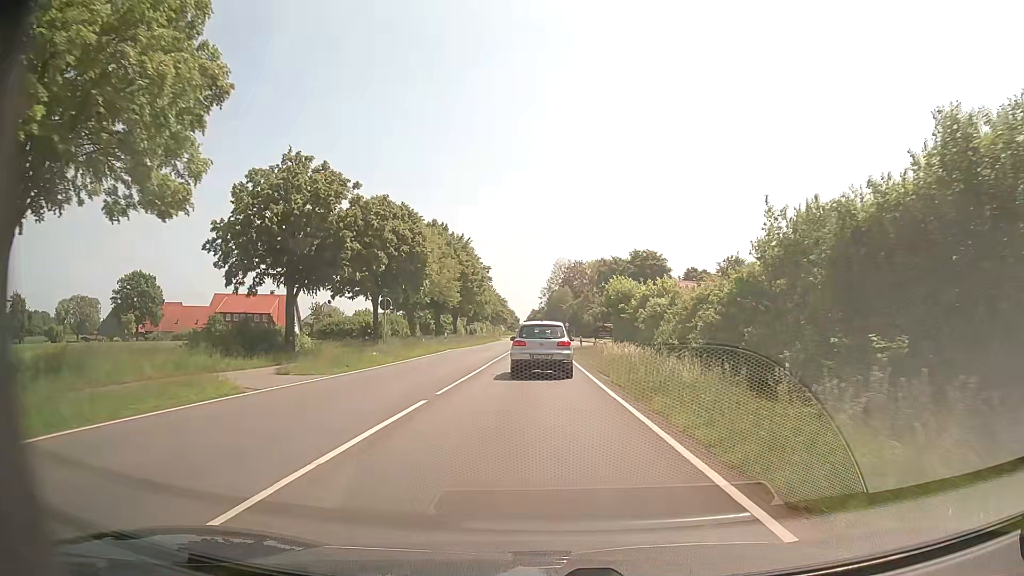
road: primary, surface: asphalt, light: Day
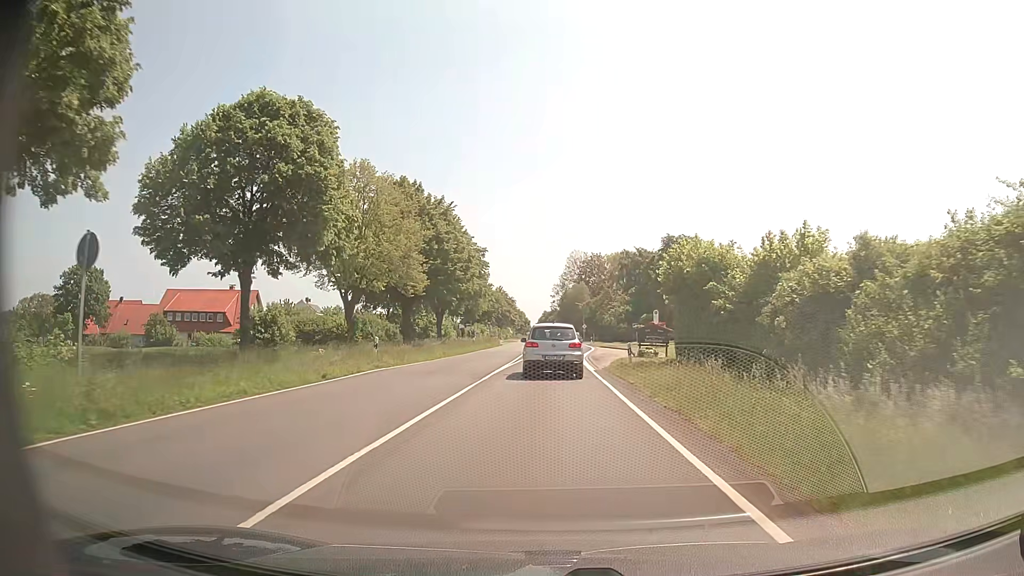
(-0.1, +22.7) m; -1°
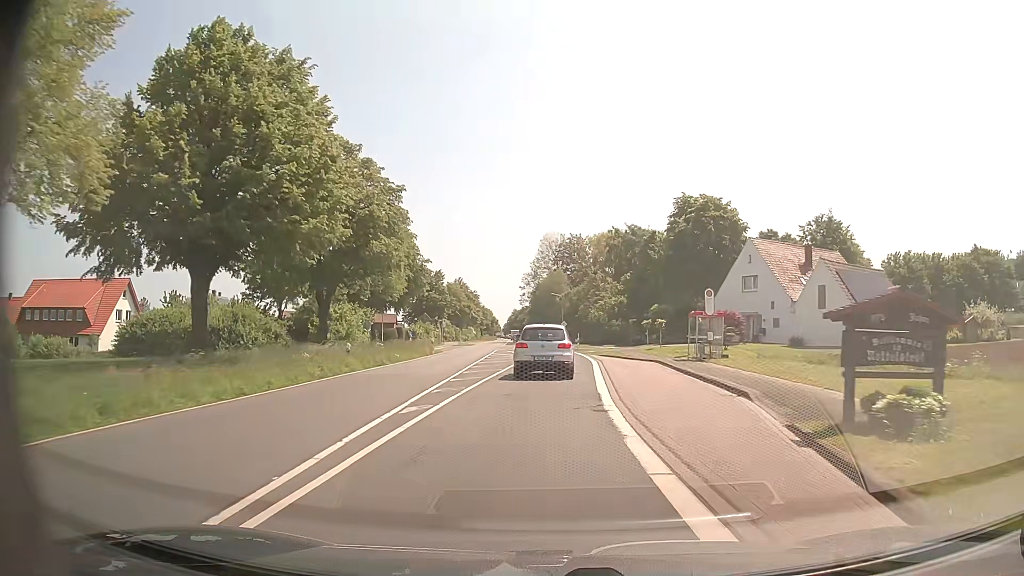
(+0.5, +30.0) m; +2°
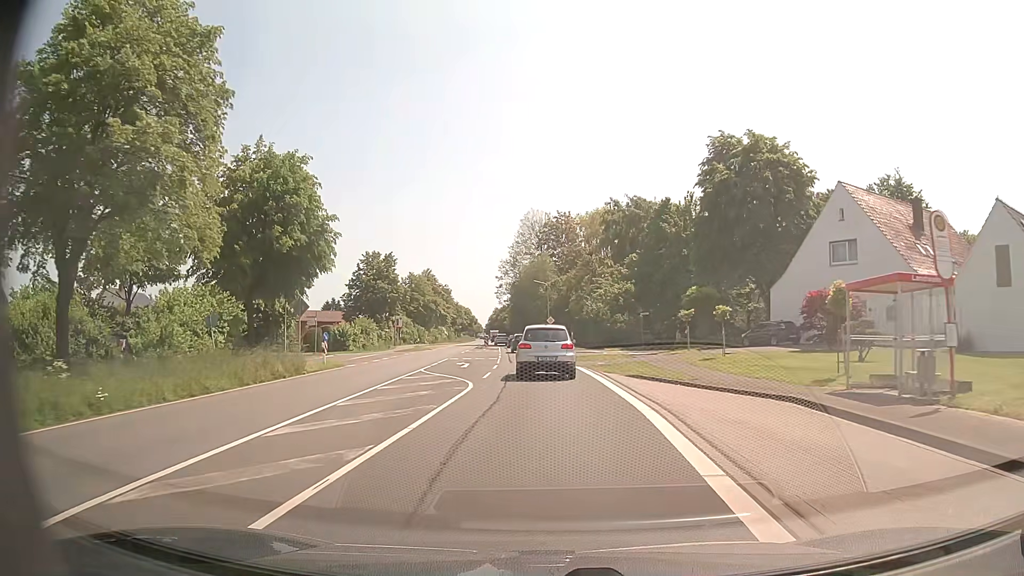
(+0.3, +22.9) m; +1°
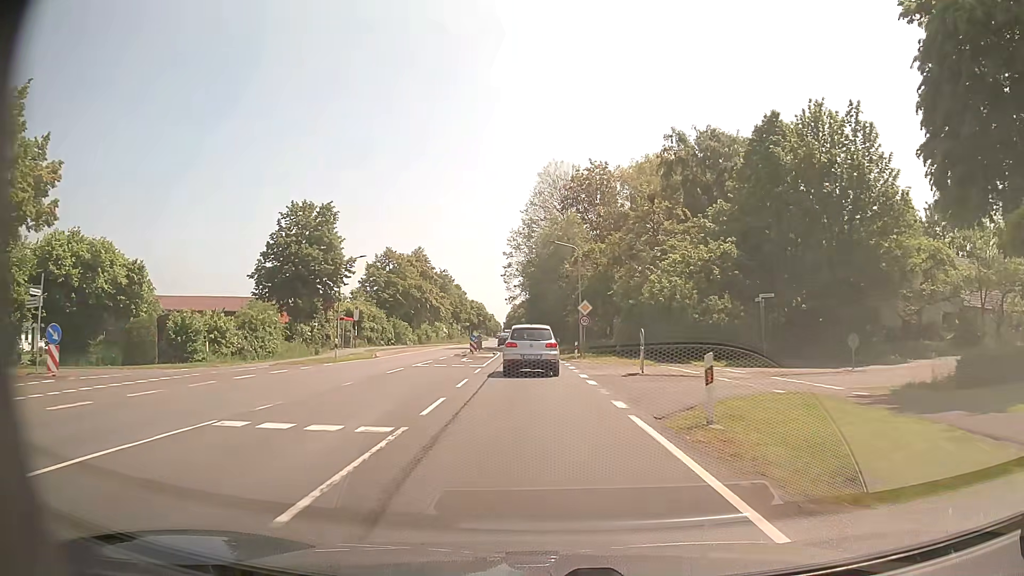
(-0.3, +30.3) m; -2°
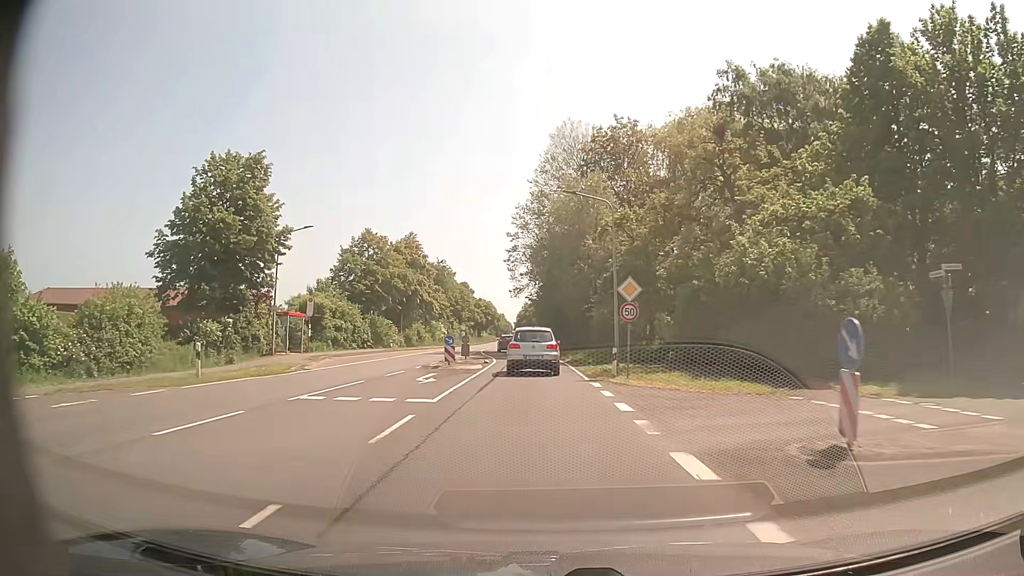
(-0.2, +15.3) m; -1°
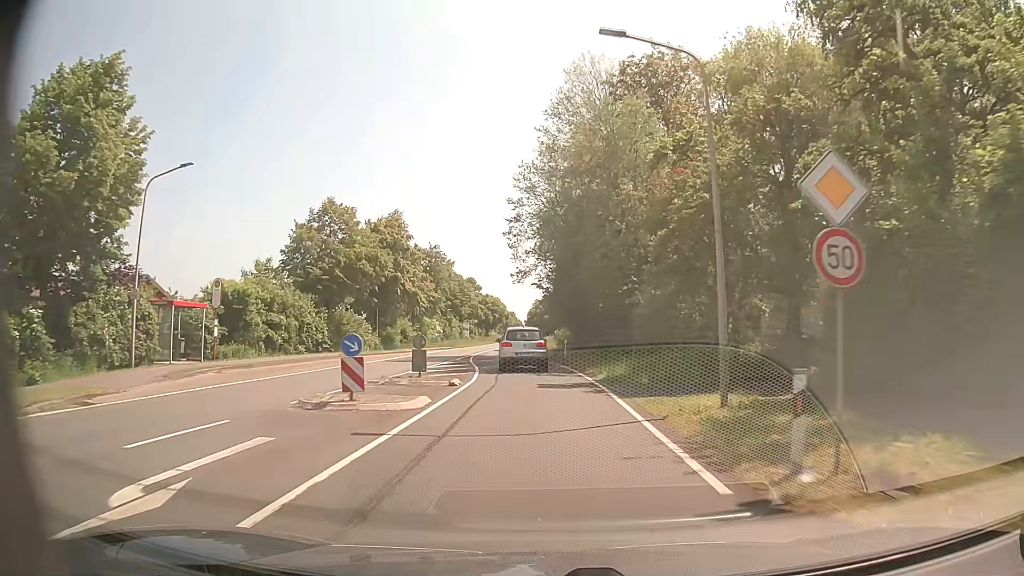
(-0.1, +15.5) m; -1°
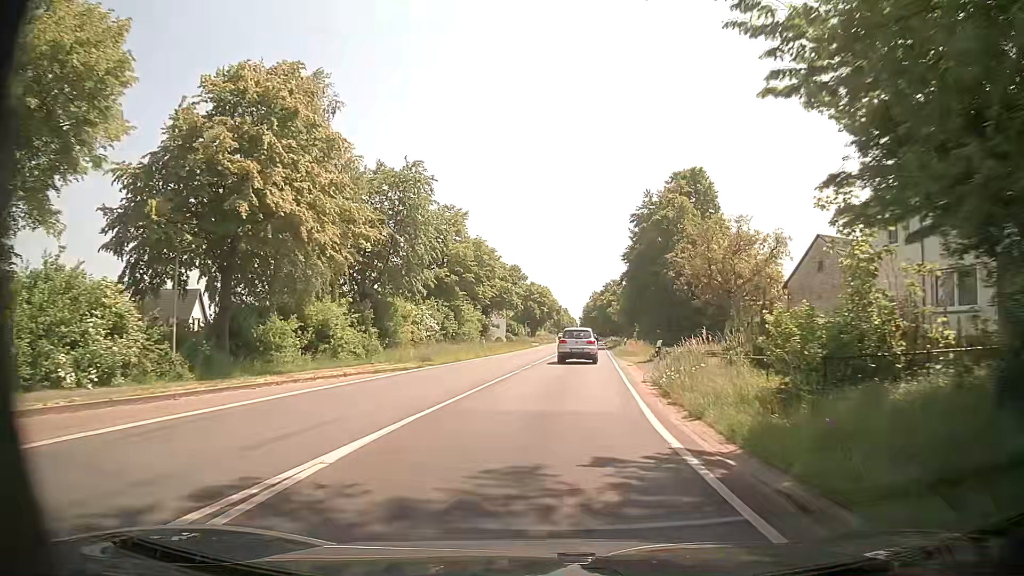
(-1.9, +39.8) m; -4°
(0, +10) (+1, +20) (+1, +30) (+2, +40) (+3, +50) (+4, +60) (+5, +70) (+5, +80) (+6, +90) (+7, +100) m
